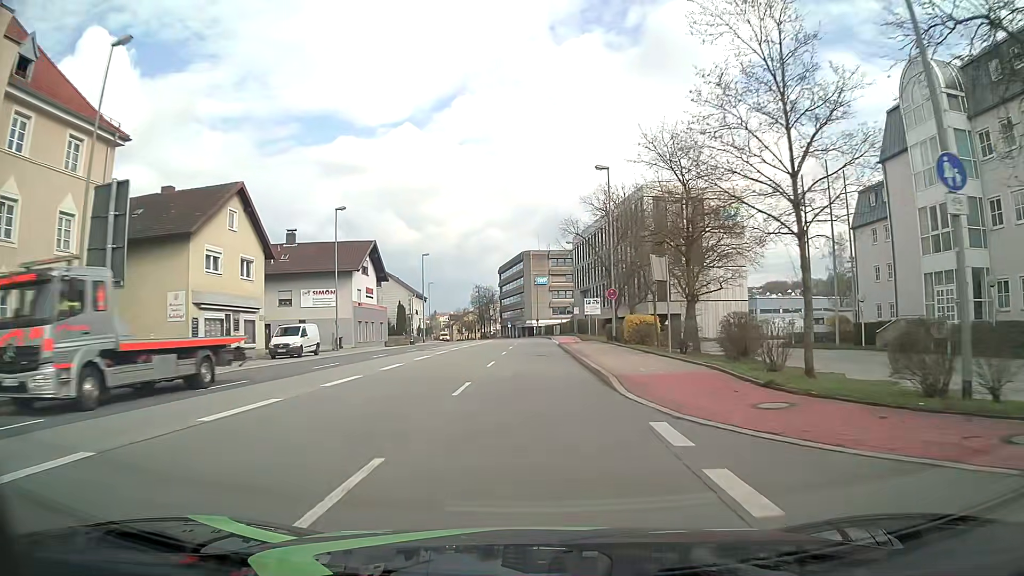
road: primary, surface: asphalt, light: Day
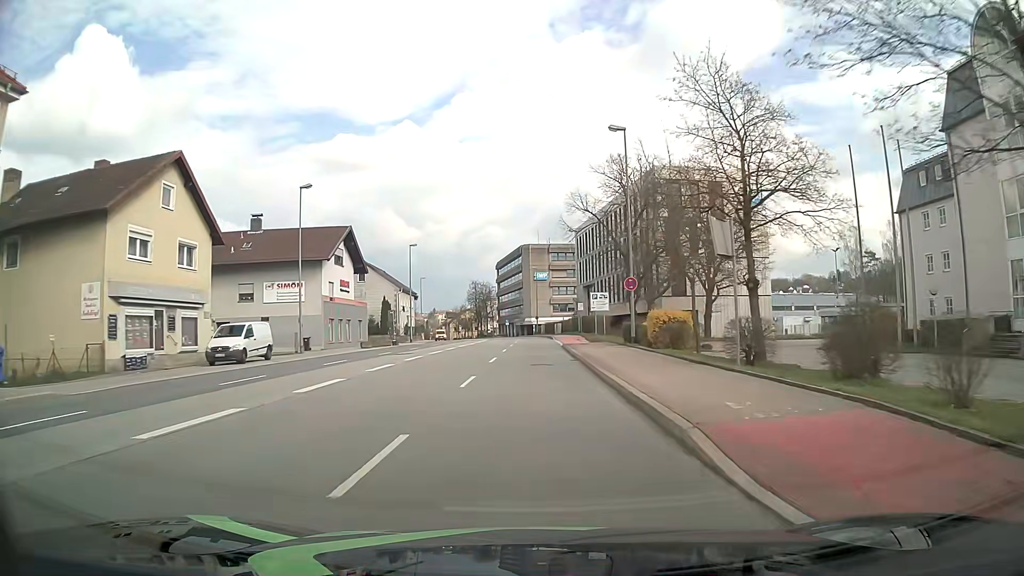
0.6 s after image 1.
(0.0, +7.7) m; 0°
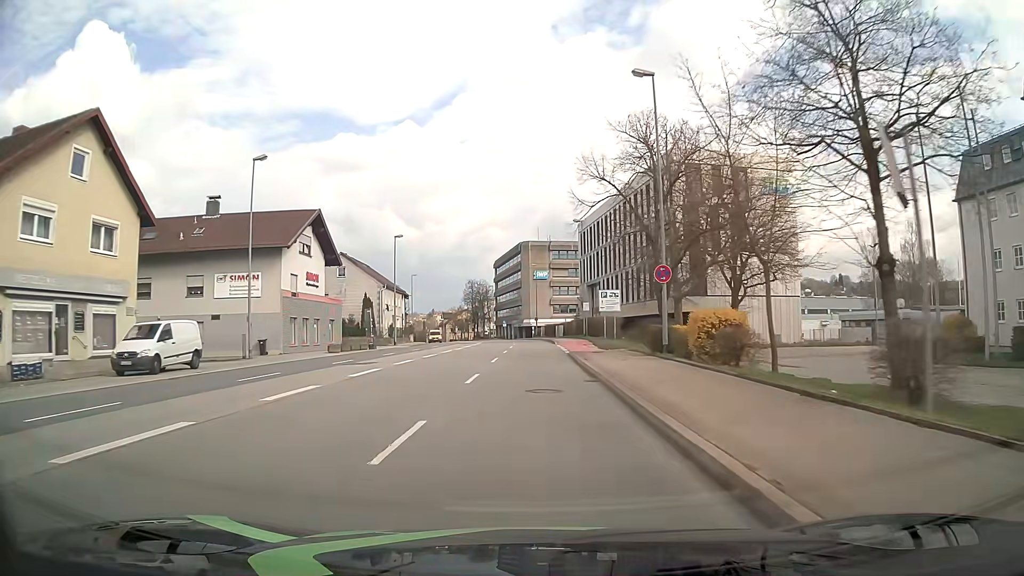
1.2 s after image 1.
(0.0, +7.7) m; +1°
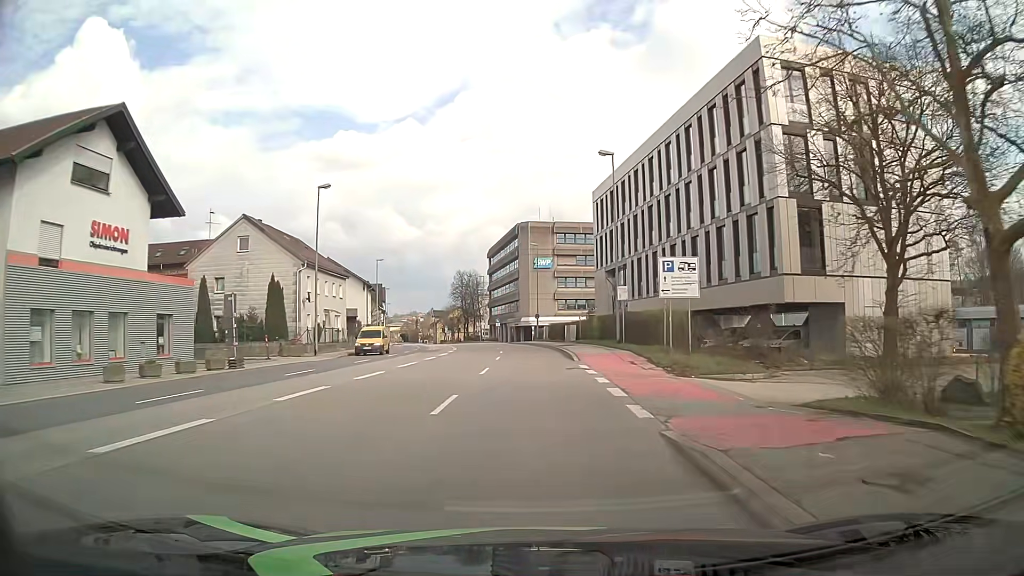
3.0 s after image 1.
(-0.1, +23.3) m; -1°
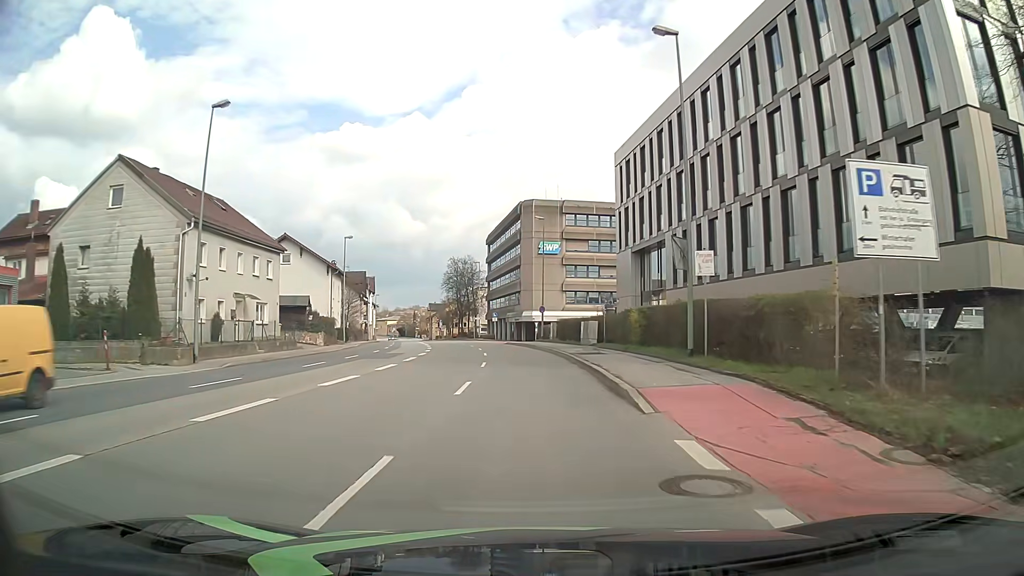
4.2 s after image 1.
(0.0, +15.5) m; 0°
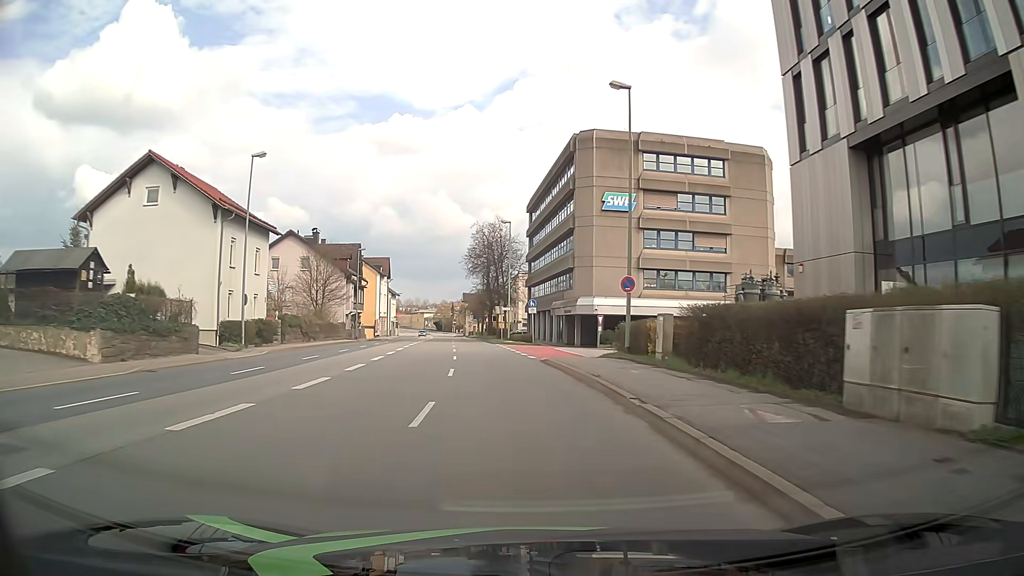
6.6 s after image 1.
(-0.7, +31.2) m; -4°
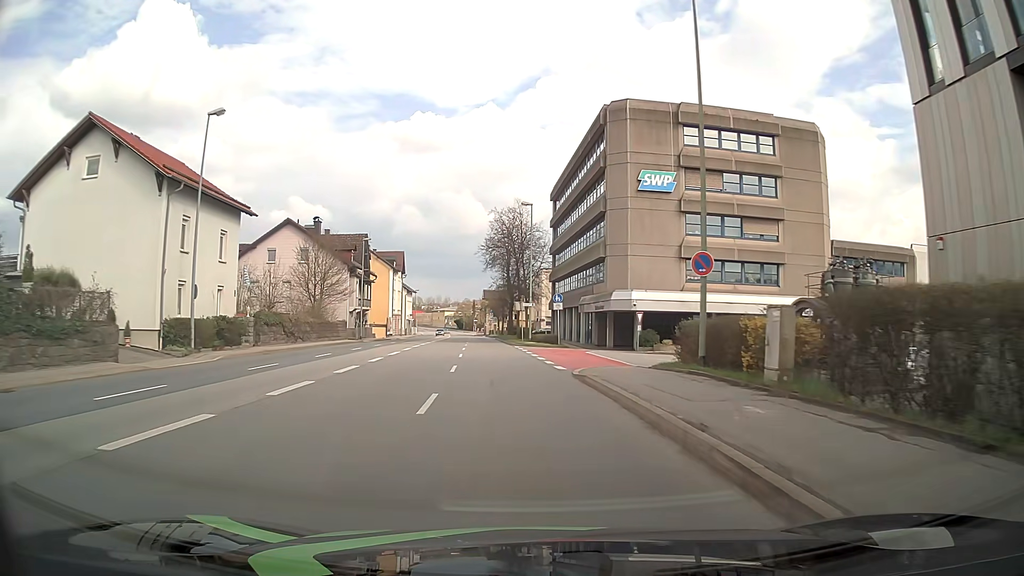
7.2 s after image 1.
(-0.1, +7.8) m; -2°
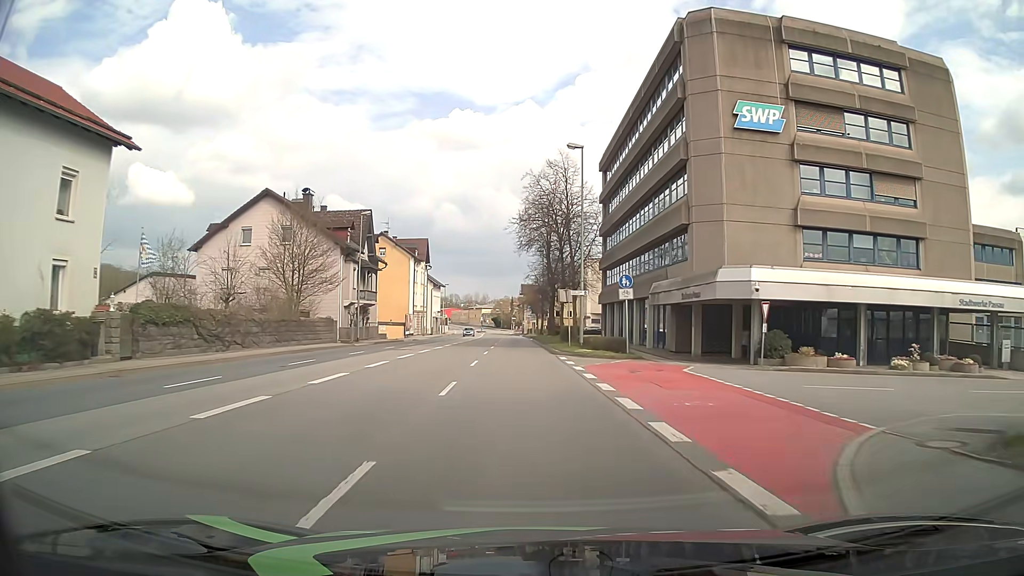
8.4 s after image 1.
(-0.5, +15.7) m; -3°
(0, +10) (0, +20) (-1, +30) (-1, +40) (-2, +50) (-2, +60) (-2, +70) (-3, +80) (-3, +90) (-4, +100) m
